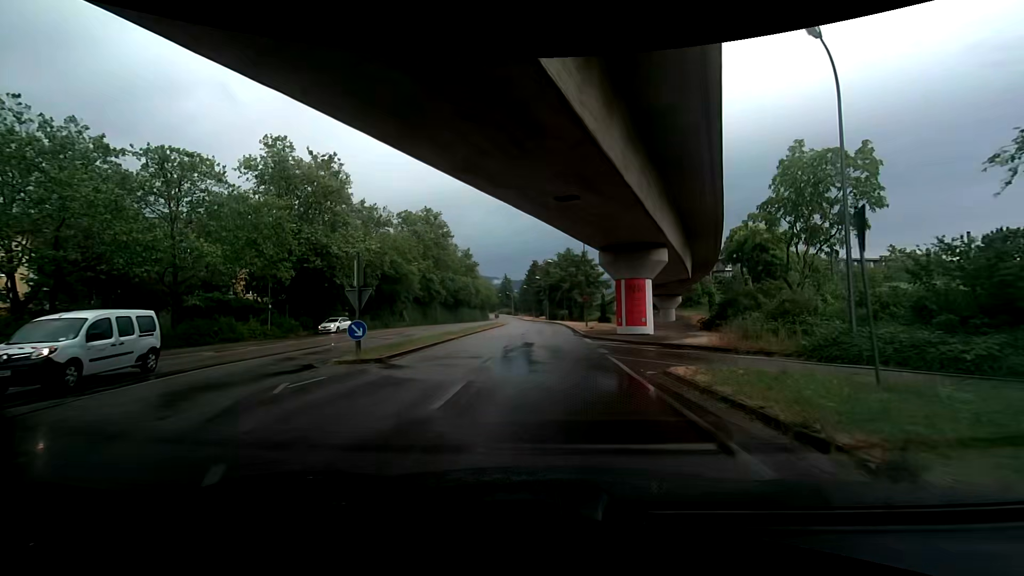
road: tertiary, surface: asphalt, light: Day
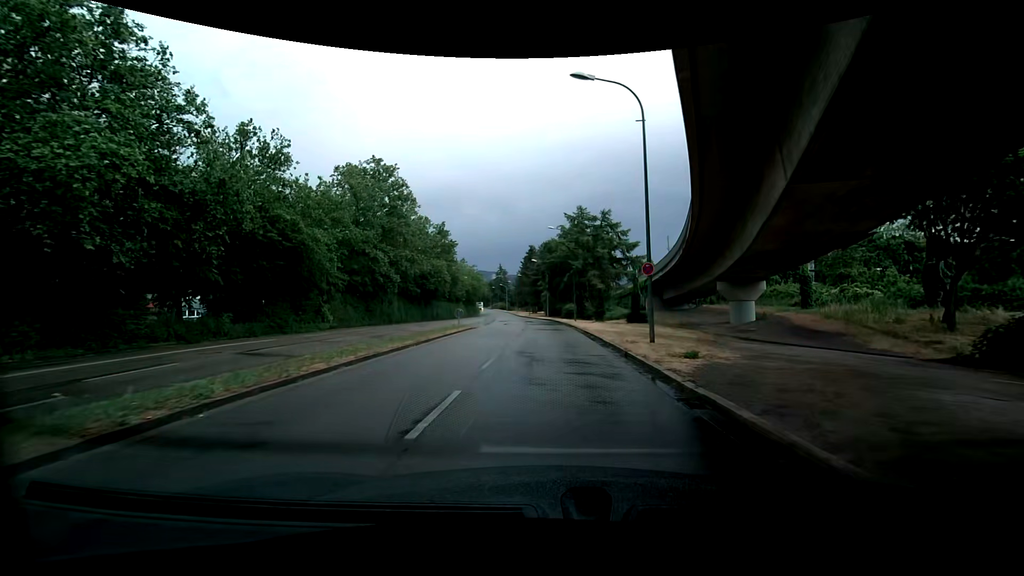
(+1.6, +25.9) m; +5°
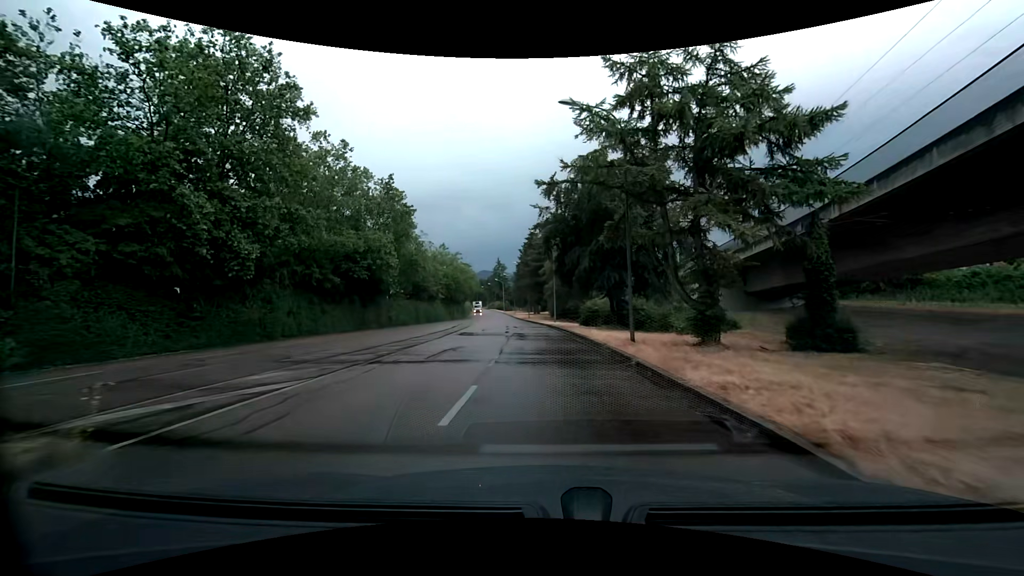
(-0.7, +29.5) m; -1°
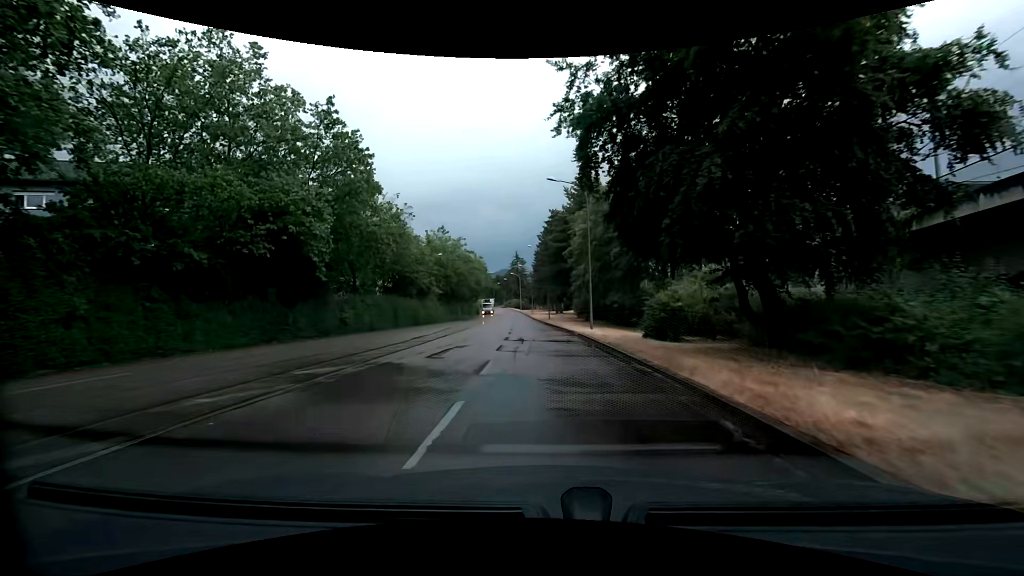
(-0.4, +19.7) m; -2°
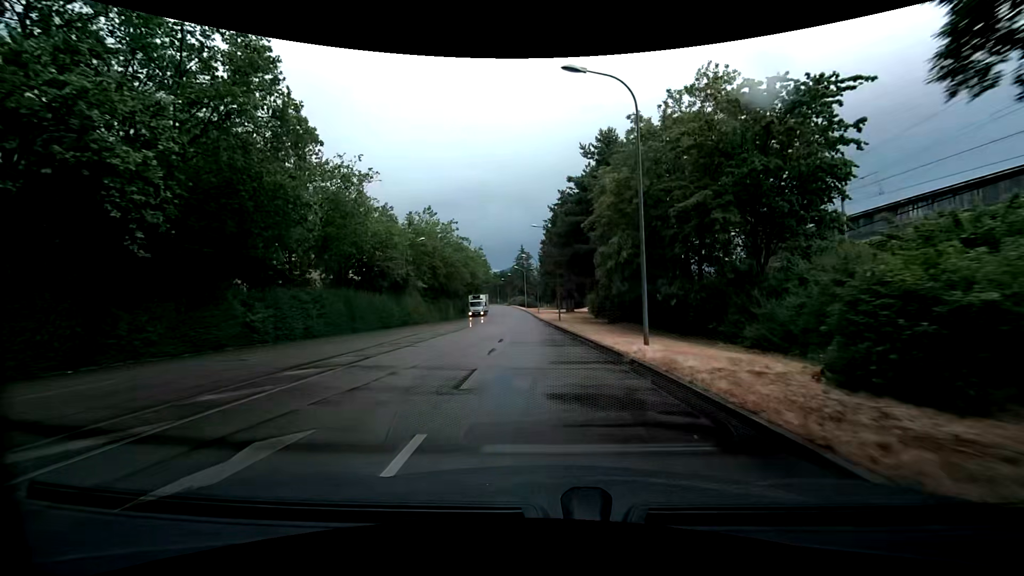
(0.0, +13.9) m; 0°
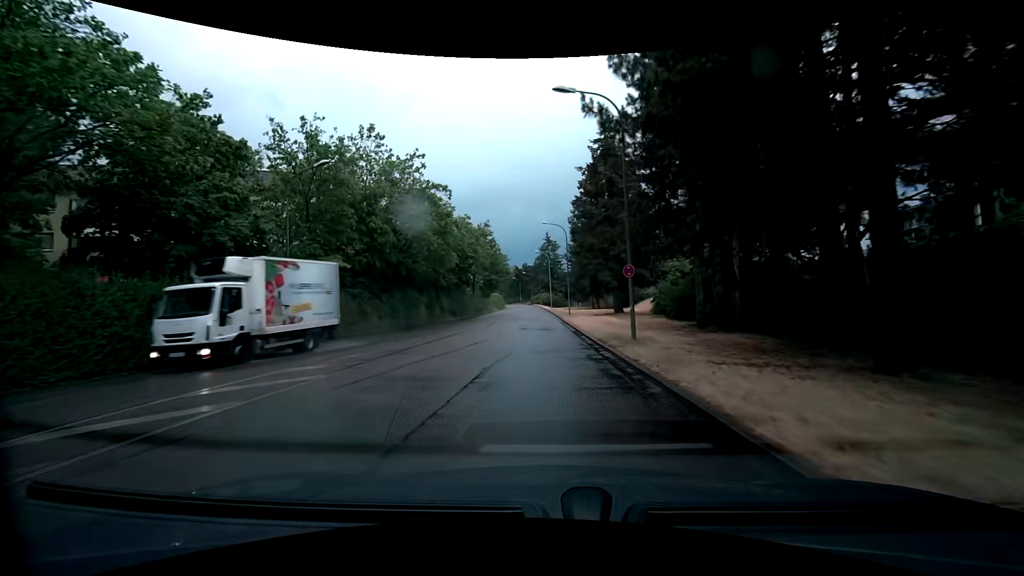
(-1.6, +29.6) m; -5°
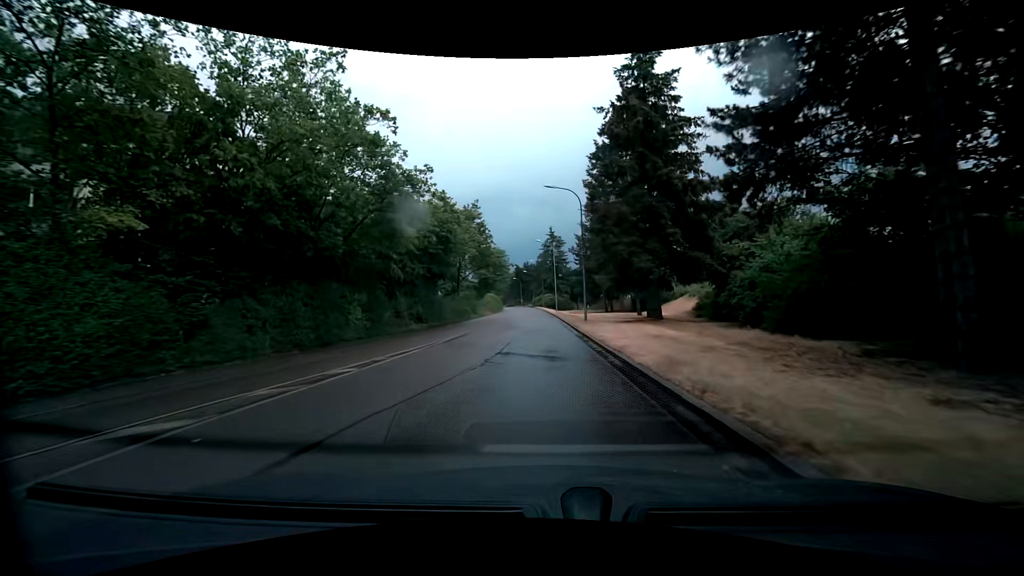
(-0.2, +15.7) m; 0°
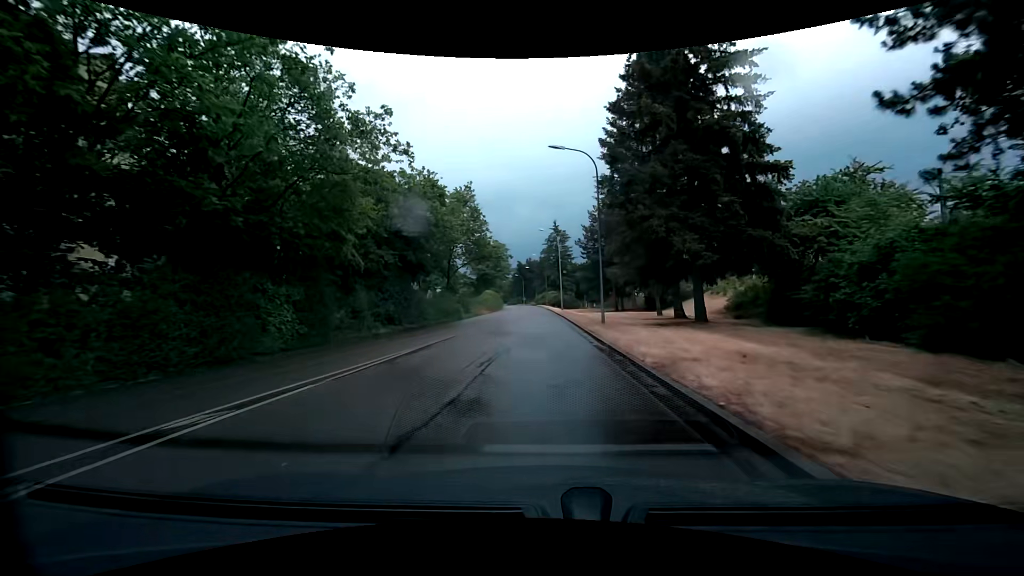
(0.0, +8.0) m; +1°
(0, +10) (0, +20) (-1, +30) (-2, +40) (-2, +50) (-3, +60) (-4, +70) (-5, +80) (-6, +90) (-7, +100) m
